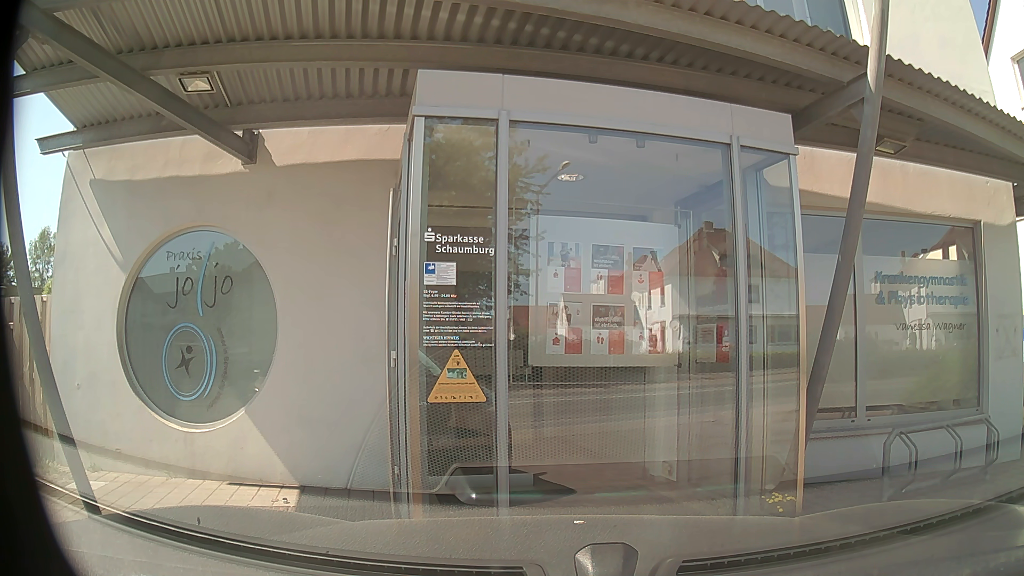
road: secondary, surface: asphalt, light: Day
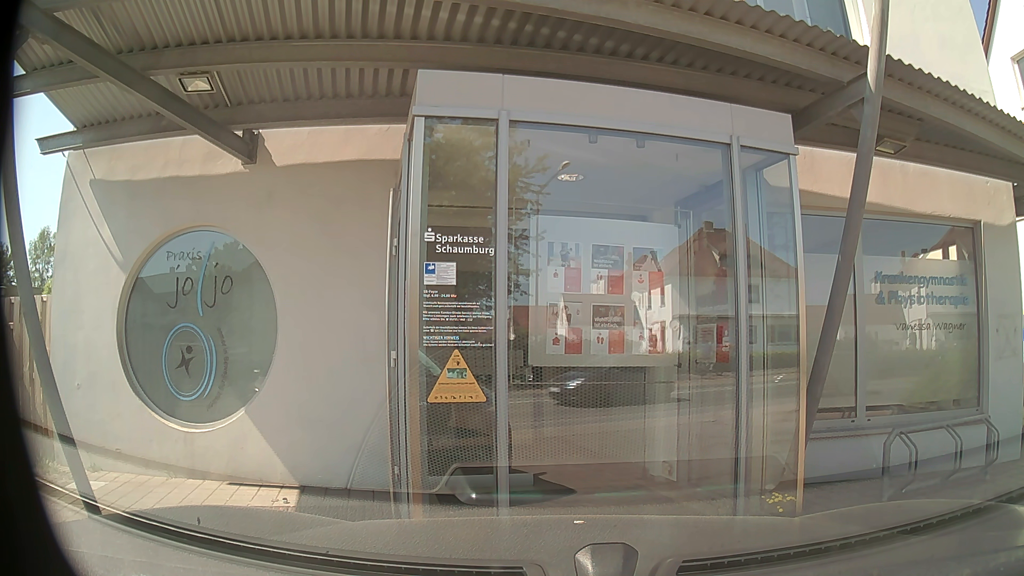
(0.0, 0.0) m; 0°
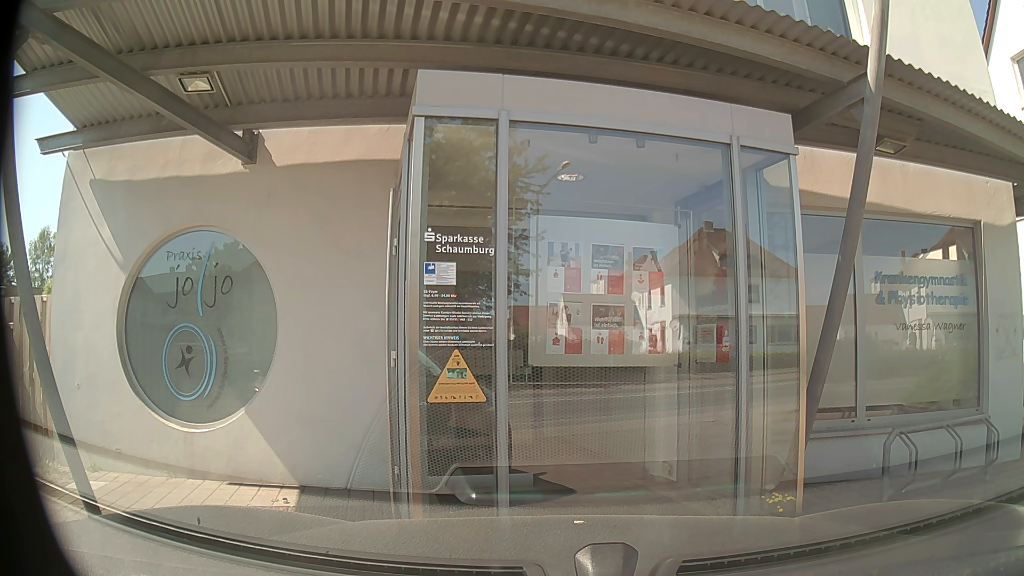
(0.0, 0.0) m; 0°
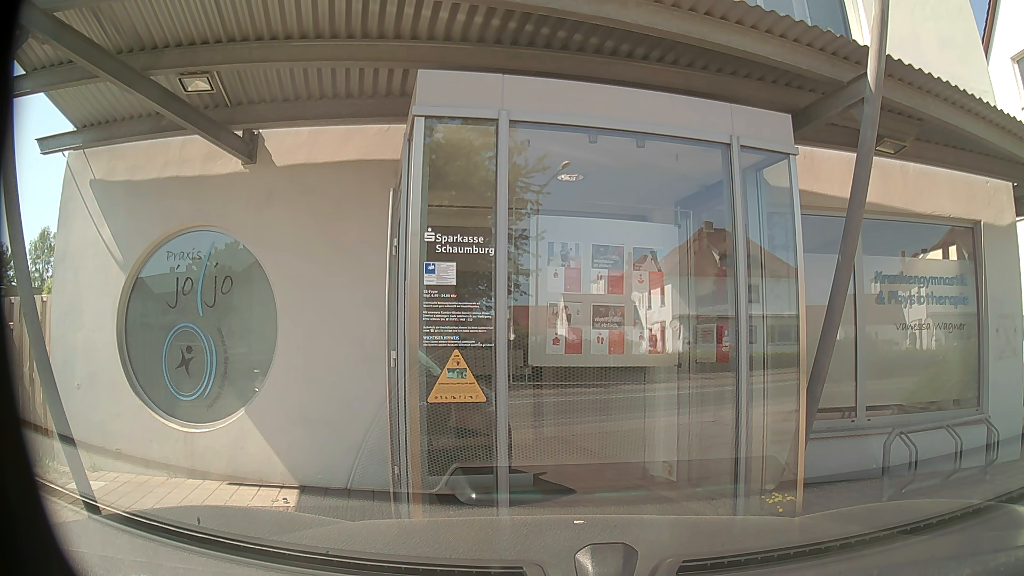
(0.0, 0.0) m; 0°
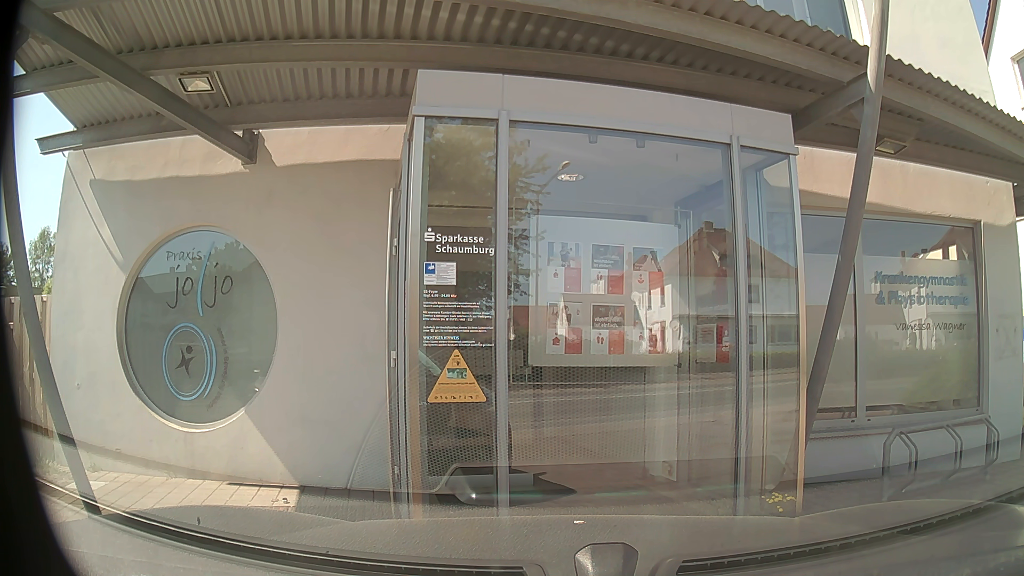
(0.0, 0.0) m; 0°
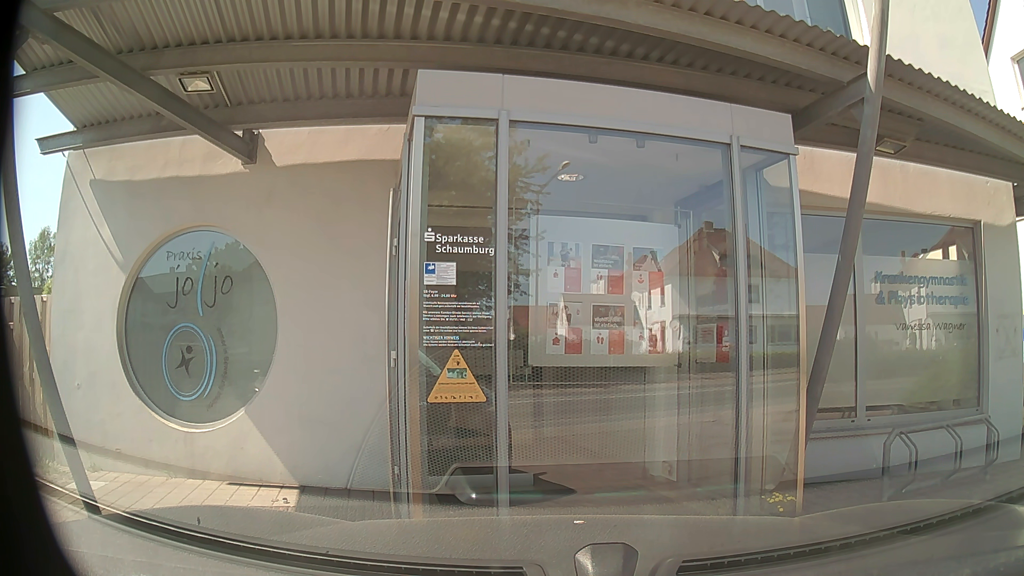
(0.0, 0.0) m; 0°
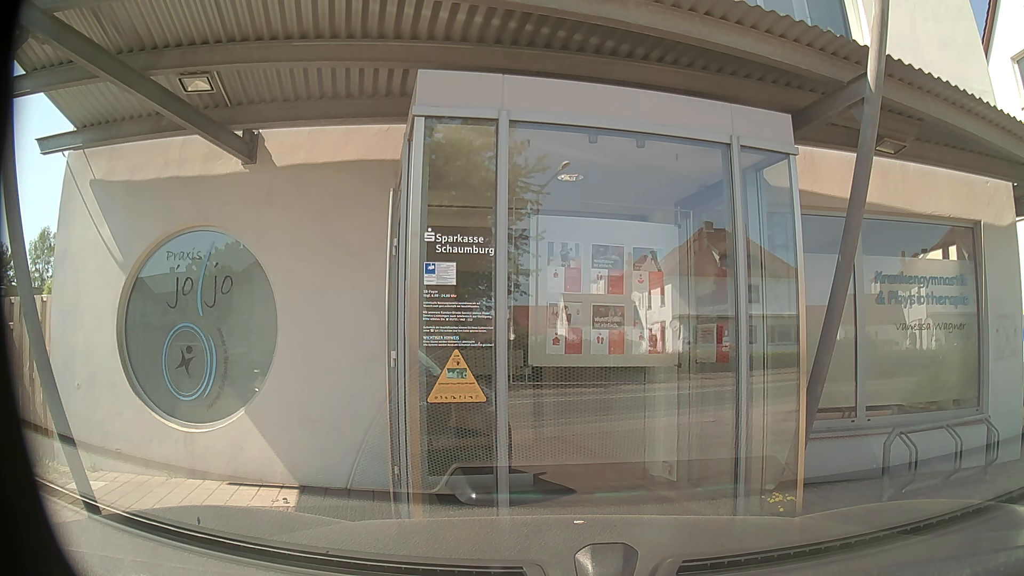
(0.0, 0.0) m; 0°
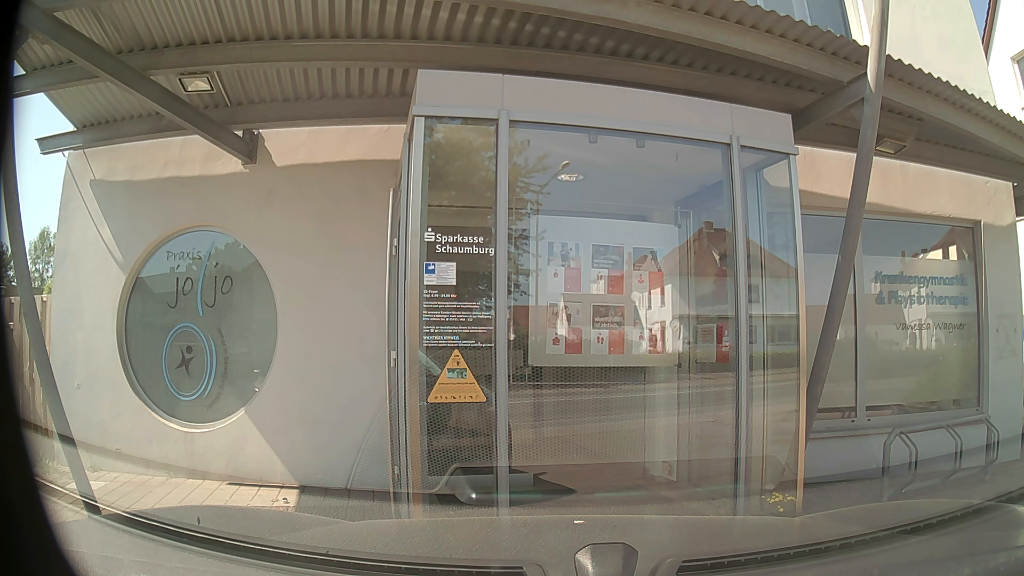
(0.0, 0.0) m; 0°
